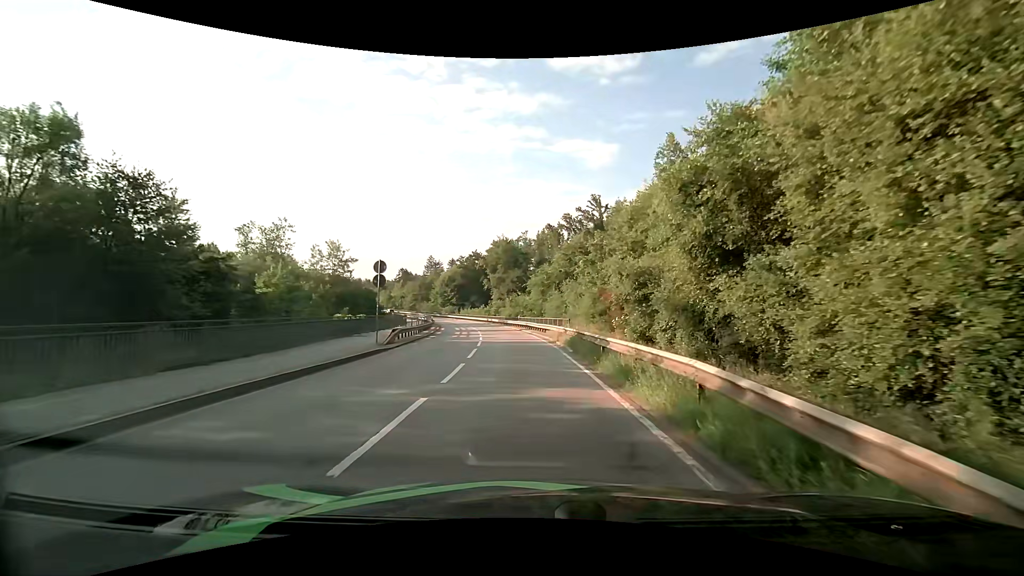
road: secondary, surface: asphalt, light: Day
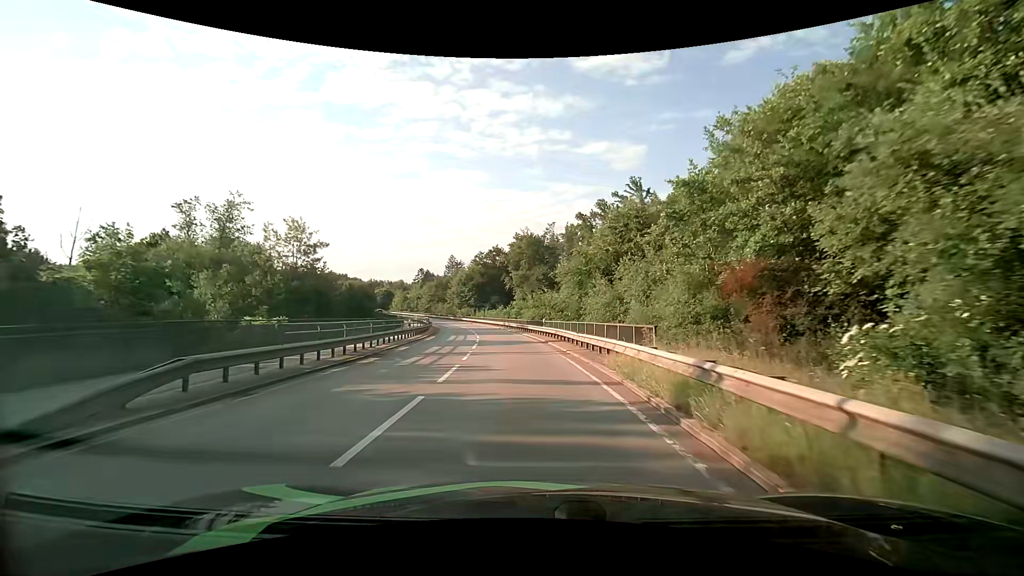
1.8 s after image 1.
(-0.6, +17.6) m; -4°
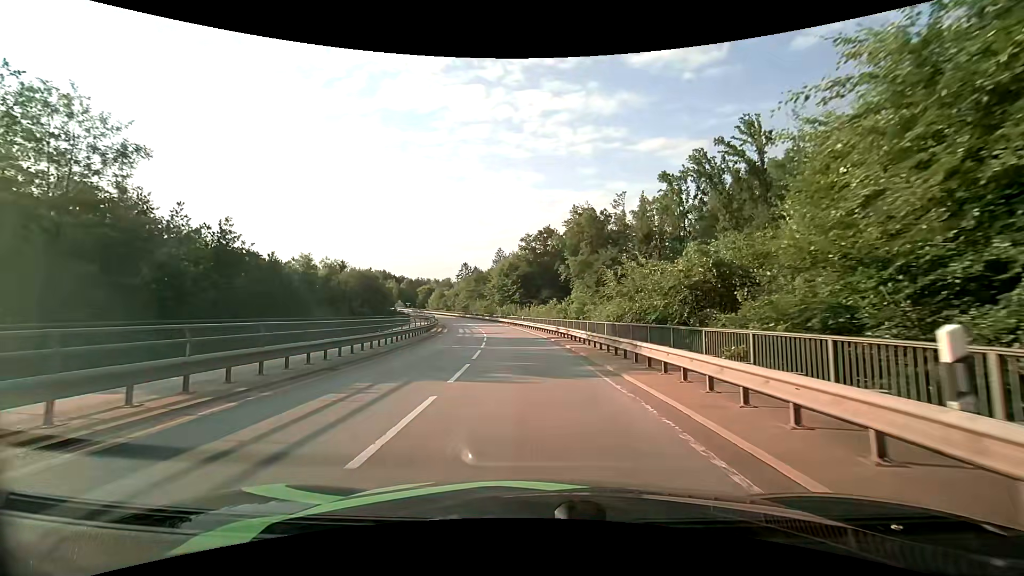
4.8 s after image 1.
(-1.7, +30.3) m; -6°
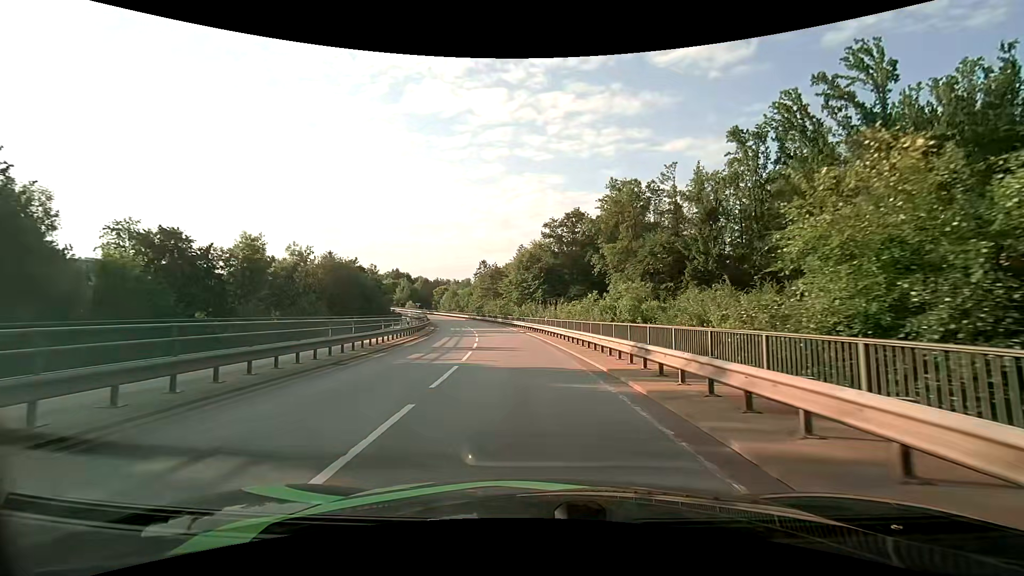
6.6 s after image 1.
(-0.4, +19.2) m; -2°
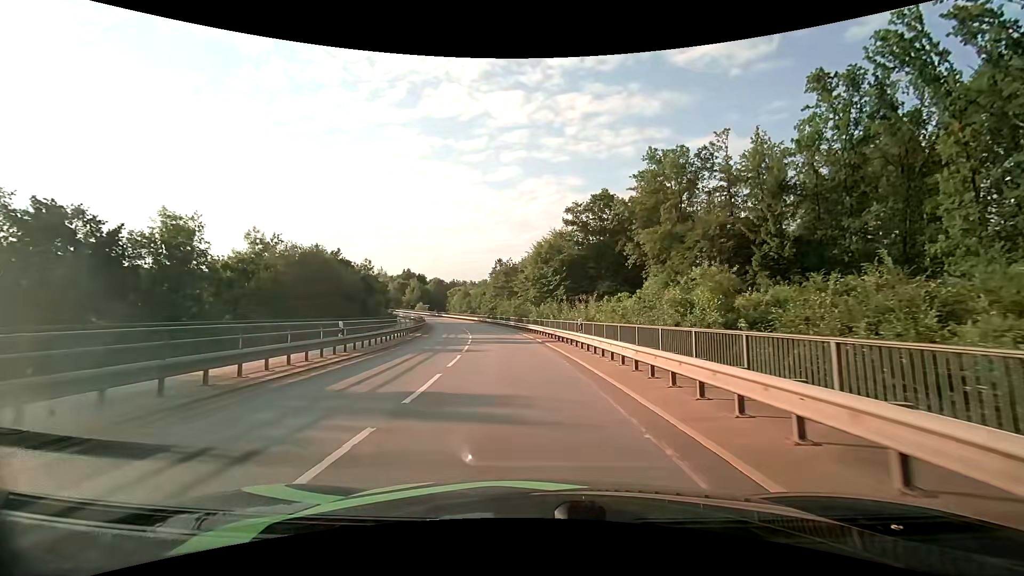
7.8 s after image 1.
(-0.2, +13.7) m; -2°
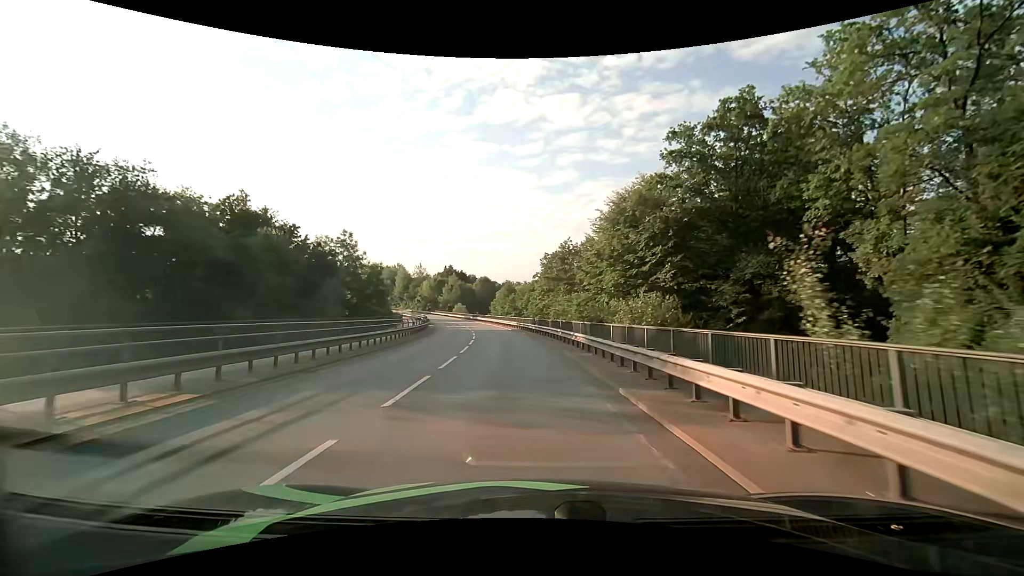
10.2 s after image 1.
(-1.6, +31.1) m; -6°
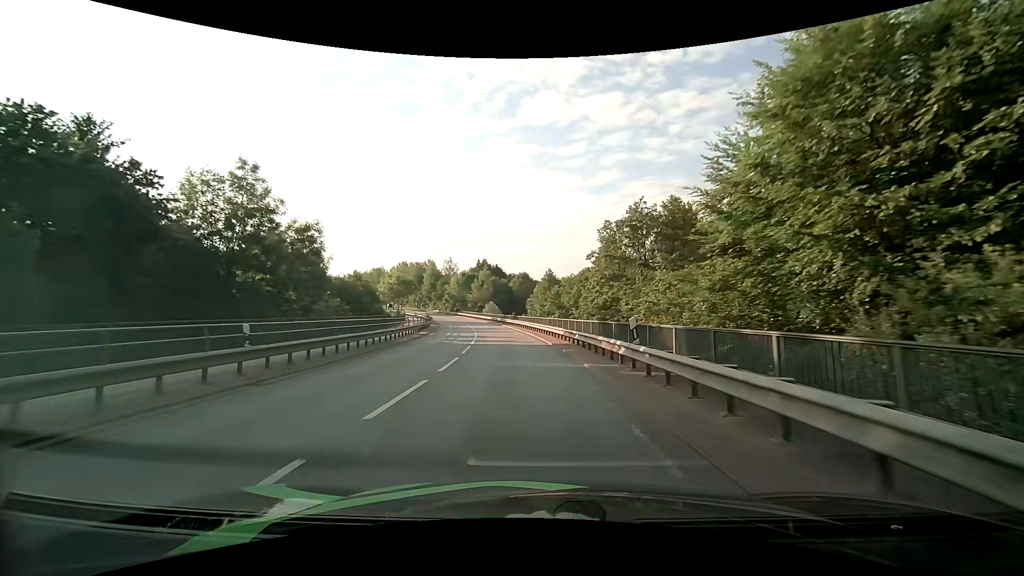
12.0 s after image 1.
(-1.1, +25.3) m; -5°
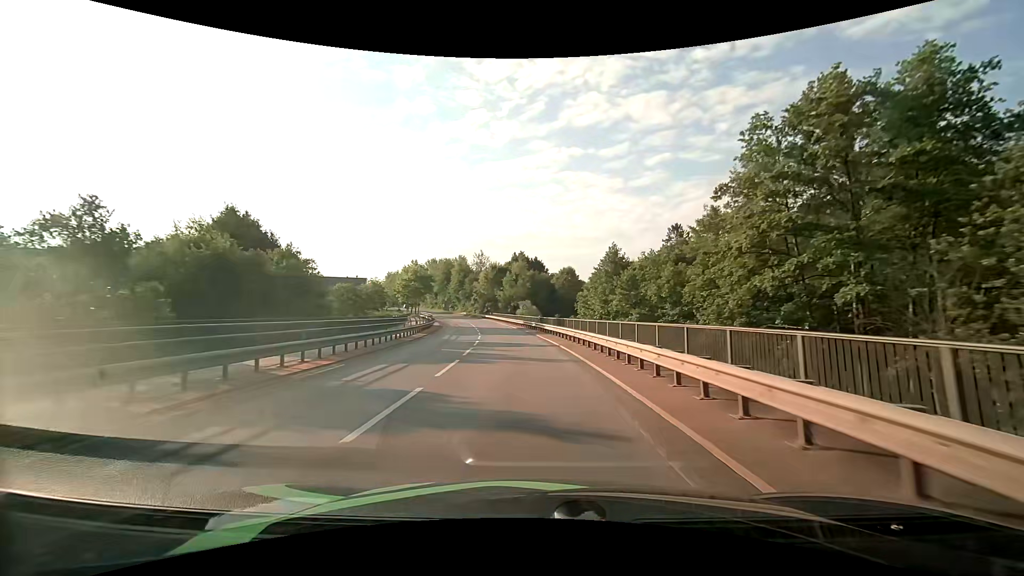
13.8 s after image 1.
(-1.1, +25.5) m; -5°
(0, +10) (-1, +20) (-1, +30) (-2, +40) (-4, +50) (-5, +60) (-7, +69) (-9, +79) (-12, +89) (-14, +99) m
